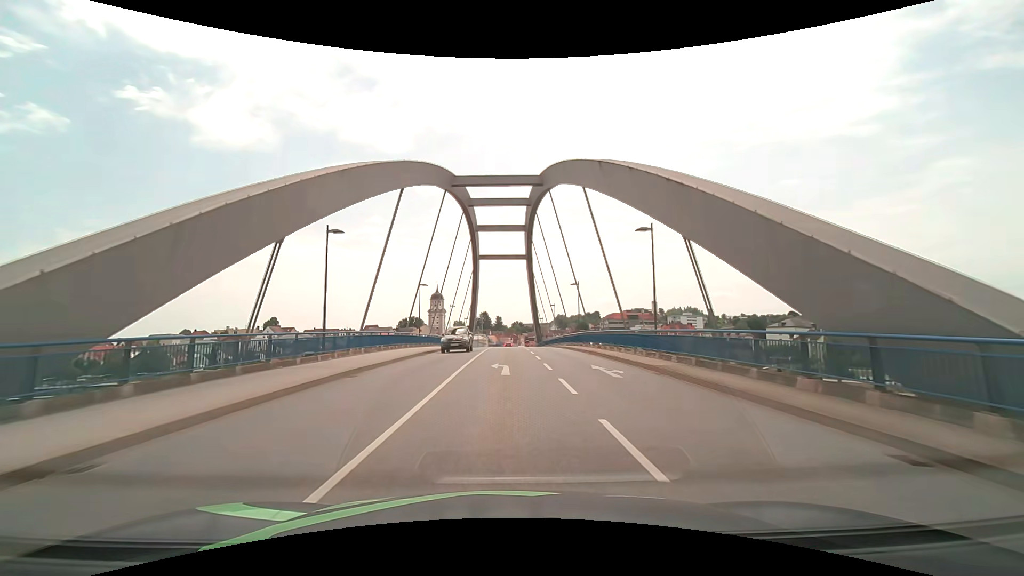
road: secondary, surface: asphalt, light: Day
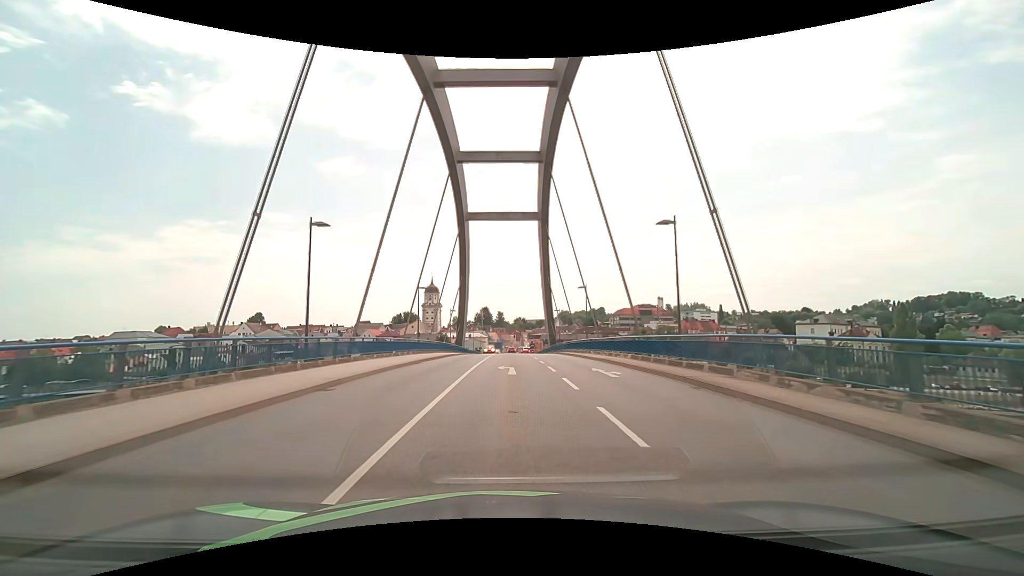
(-0.1, +28.6) m; -1°
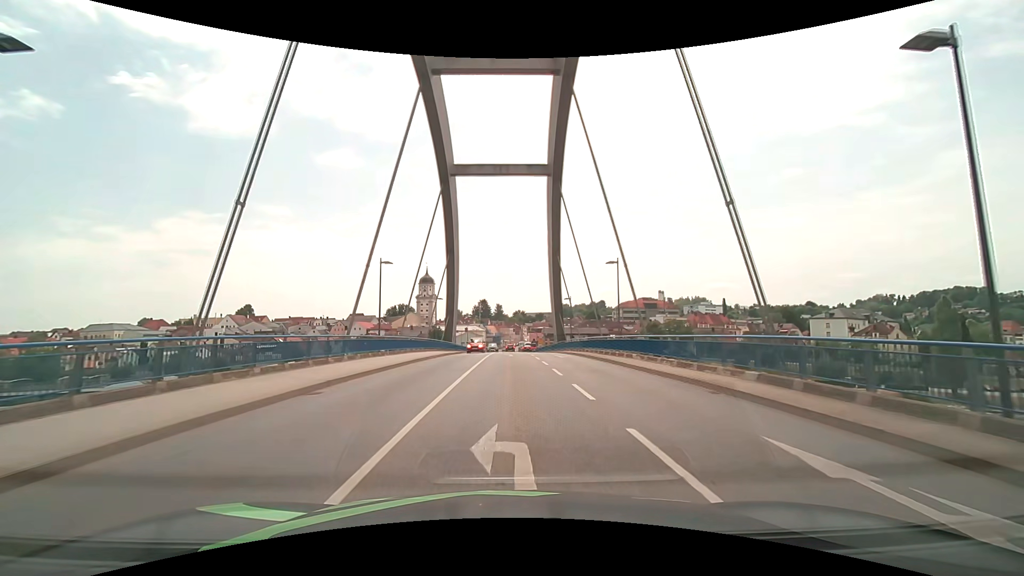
(+0.1, +14.0) m; +1°
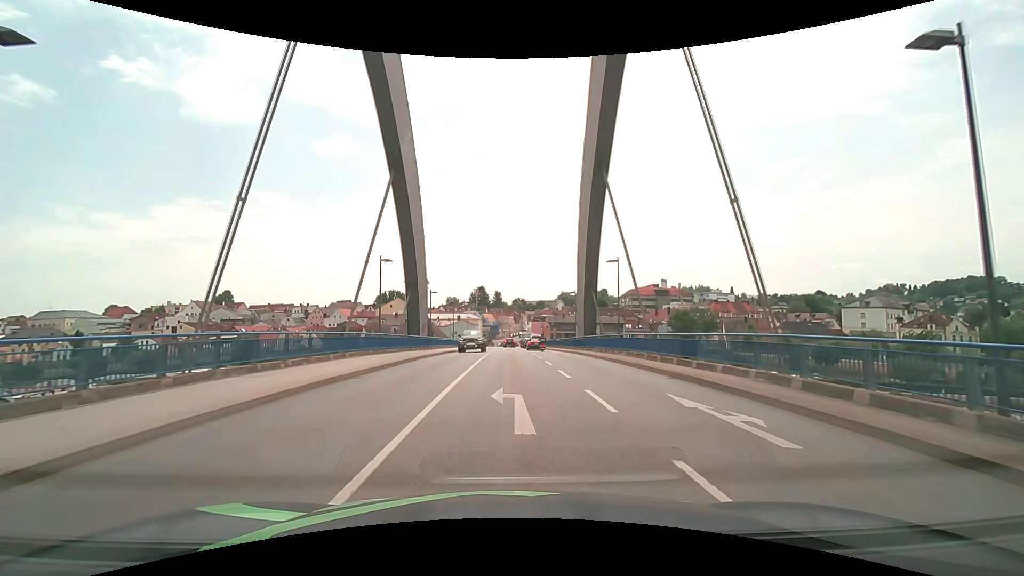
(-0.1, +25.6) m; 0°
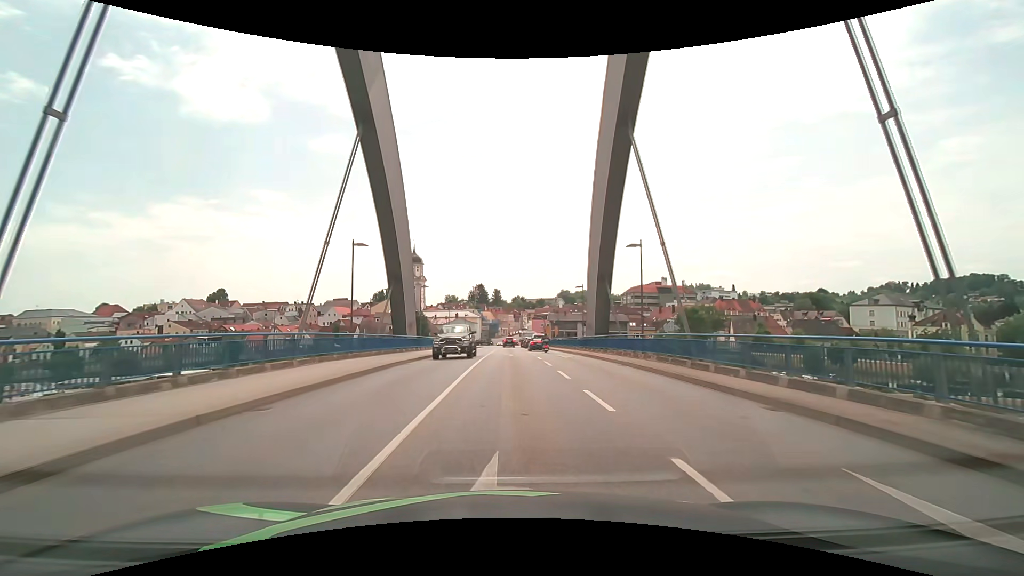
(0.0, +5.9) m; -1°
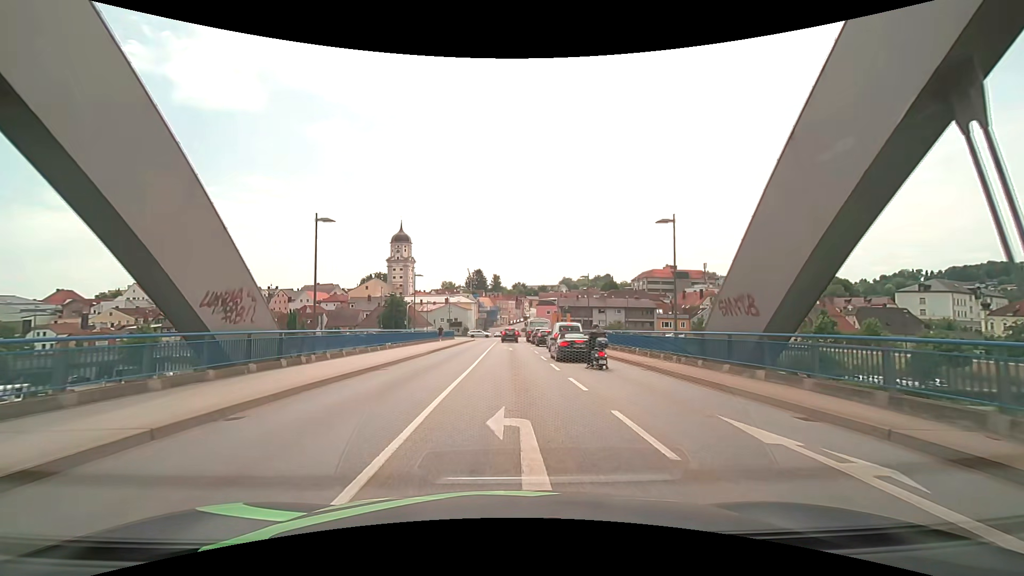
(+0.2, +26.8) m; 0°
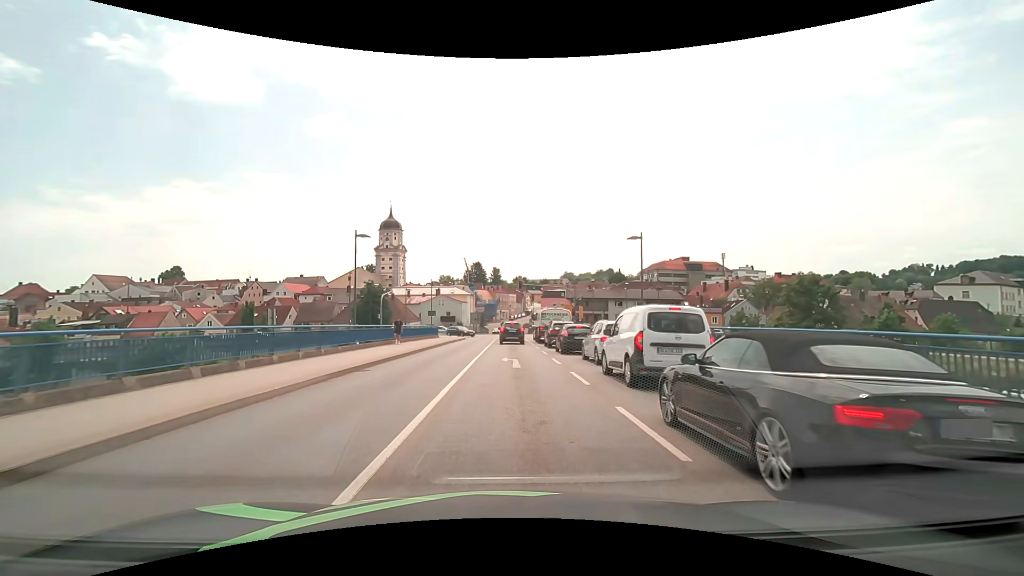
(0.0, +17.9) m; 0°
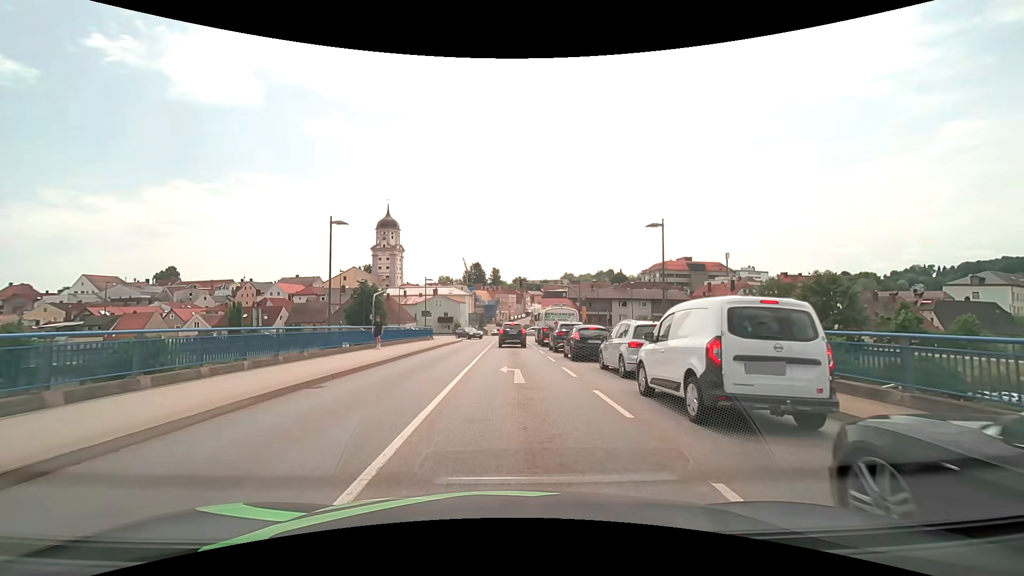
(0.0, +3.9) m; 0°
